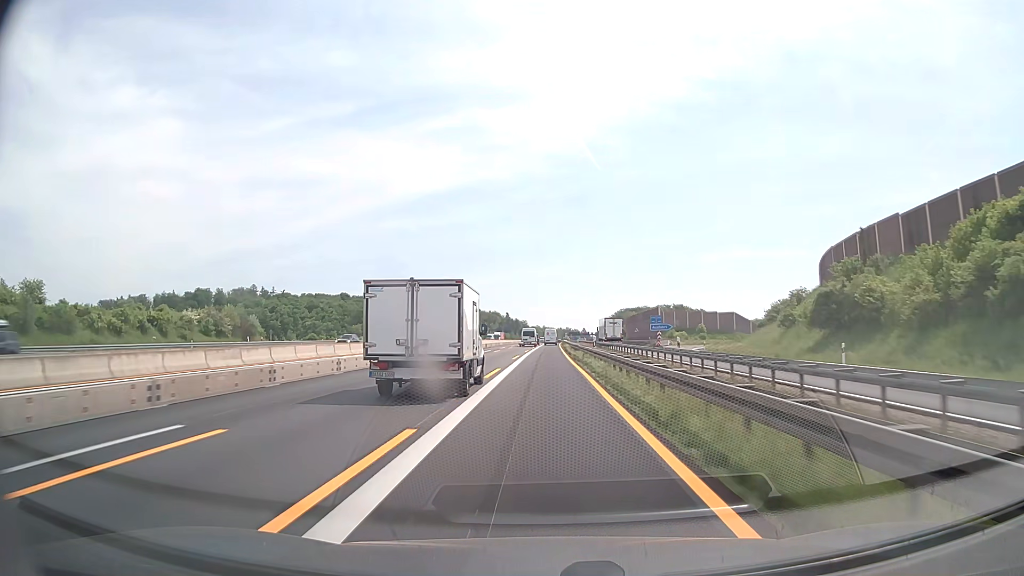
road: motorway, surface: asphalt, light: Day
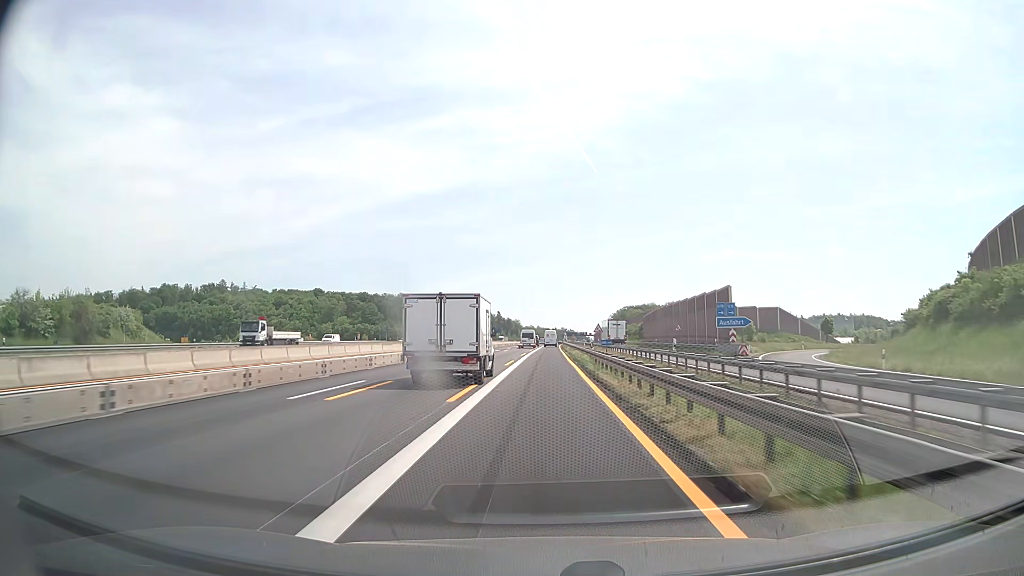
(+0.2, +43.2) m; +1°
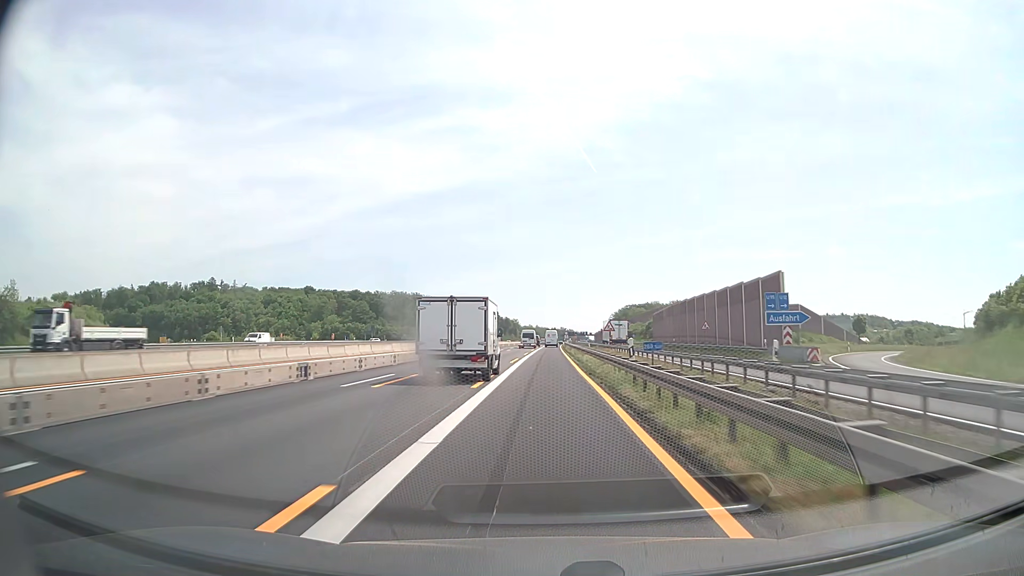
(0.0, +14.4) m; 0°
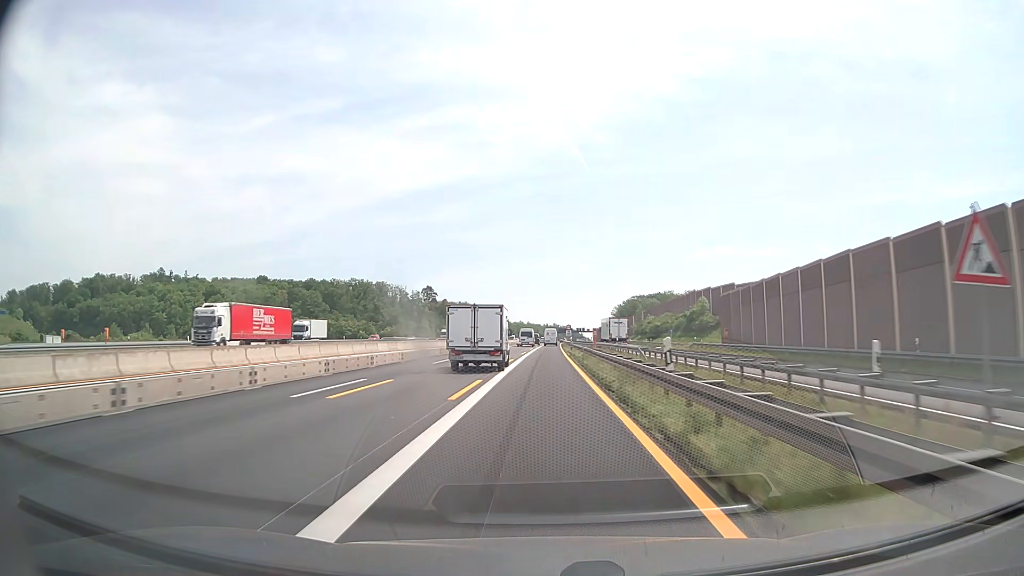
(+0.4, +57.6) m; +1°
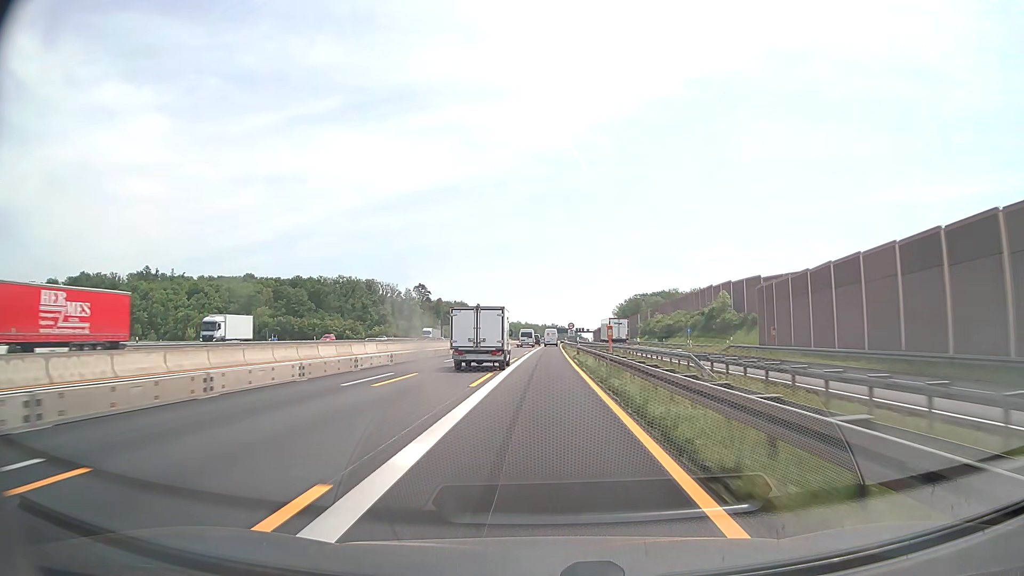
(0.0, +14.4) m; 0°
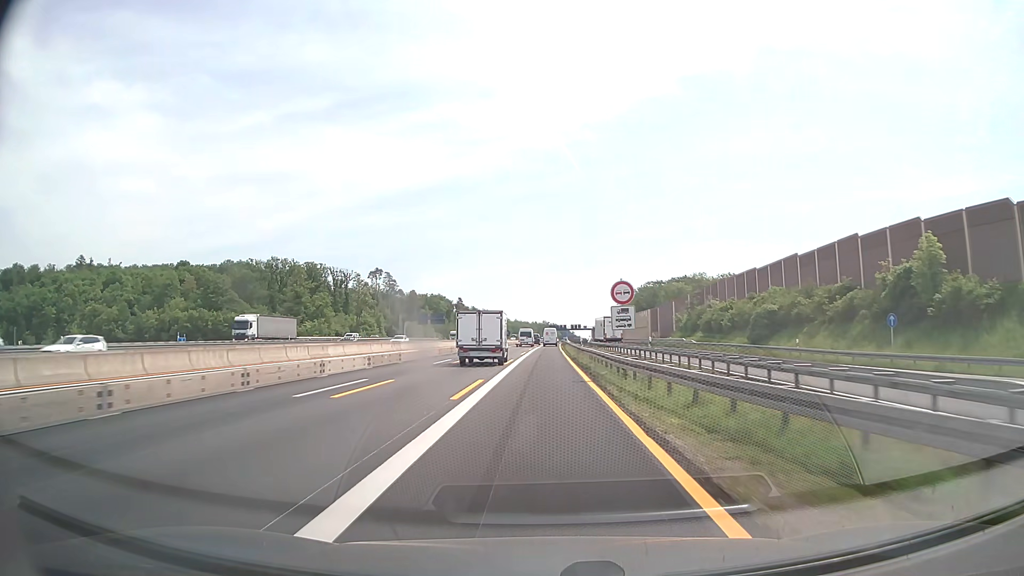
(+0.4, +57.6) m; +1°
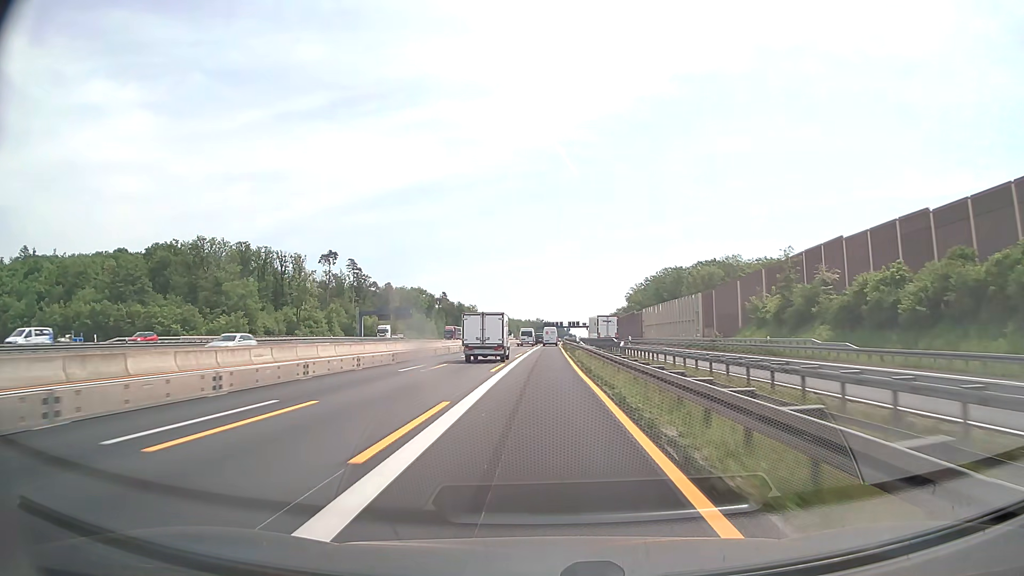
(+0.3, +43.2) m; +1°
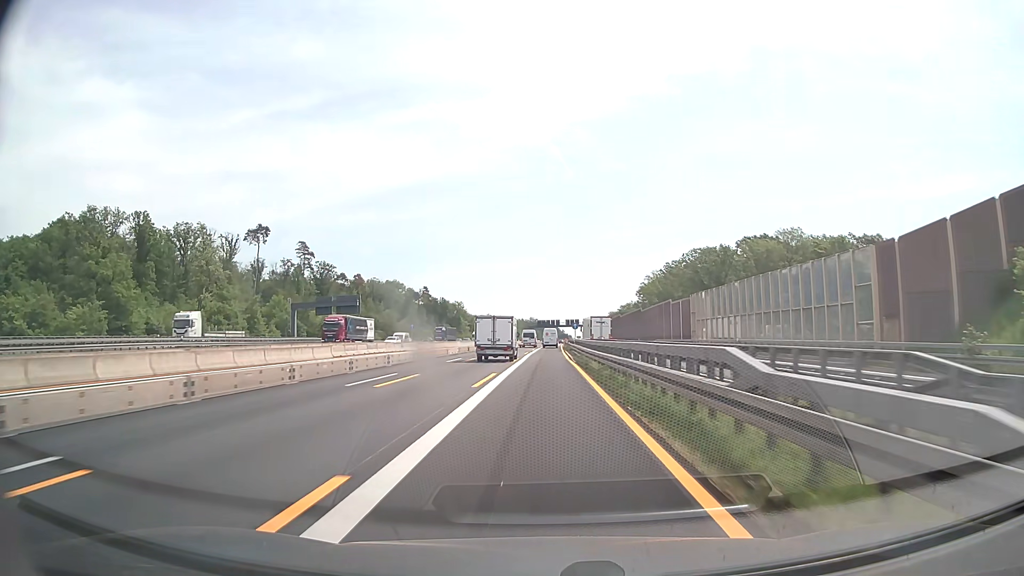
(+0.2, +43.2) m; 0°
(0, +10) (0, +20) (0, +30) (0, +40) (0, +50) (0, +60) (+1, +70) (+1, +80) (+1, +90) (+1, +100) m
